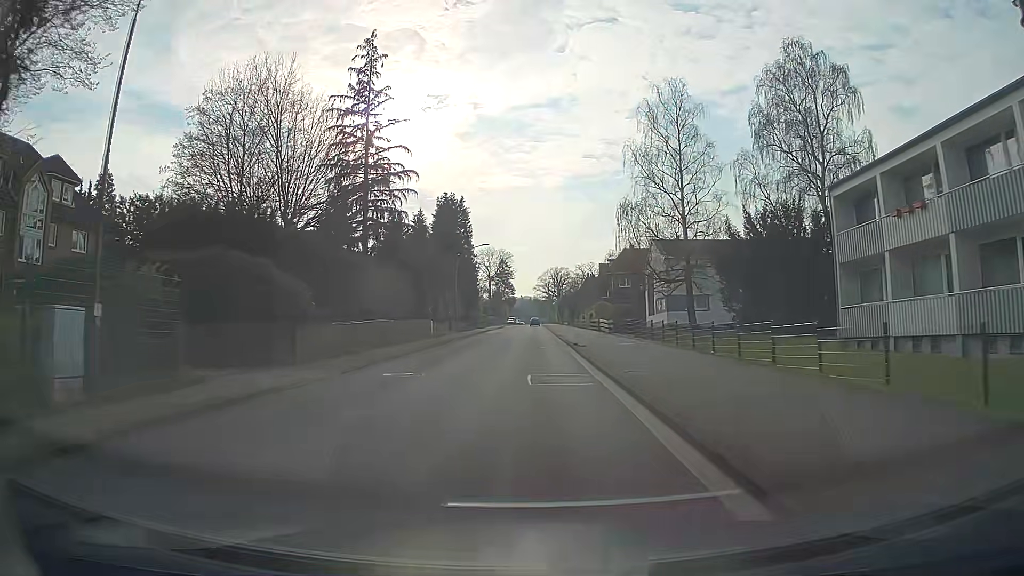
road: secondary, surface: asphalt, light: Day
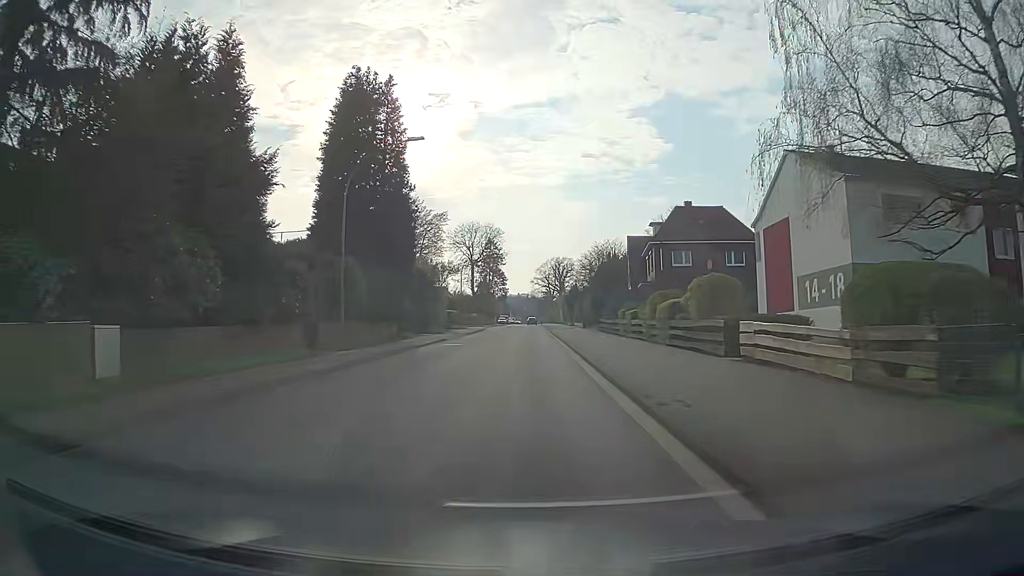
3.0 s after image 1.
(0.0, +36.7) m; 0°
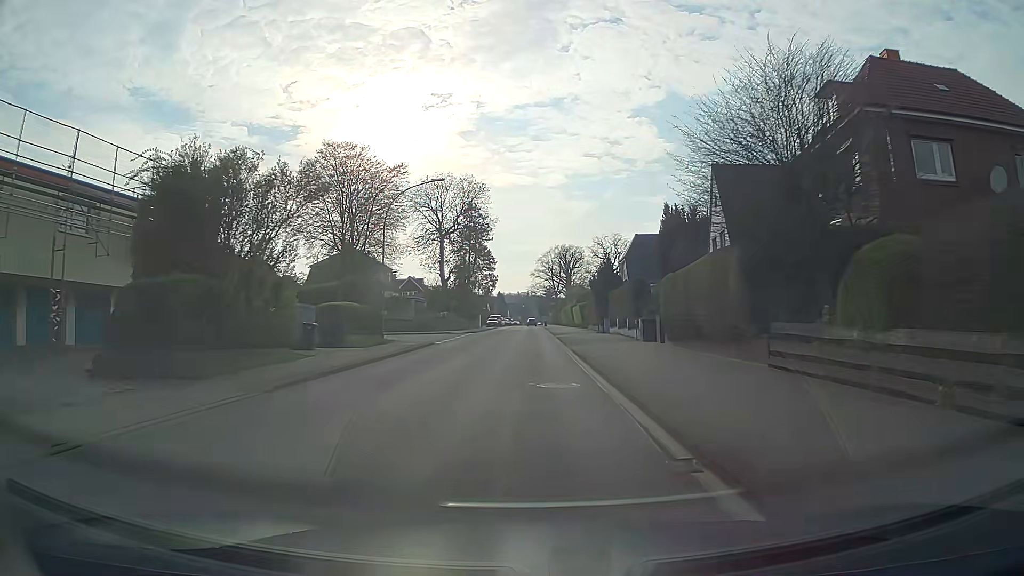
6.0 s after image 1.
(+0.1, +37.0) m; 0°
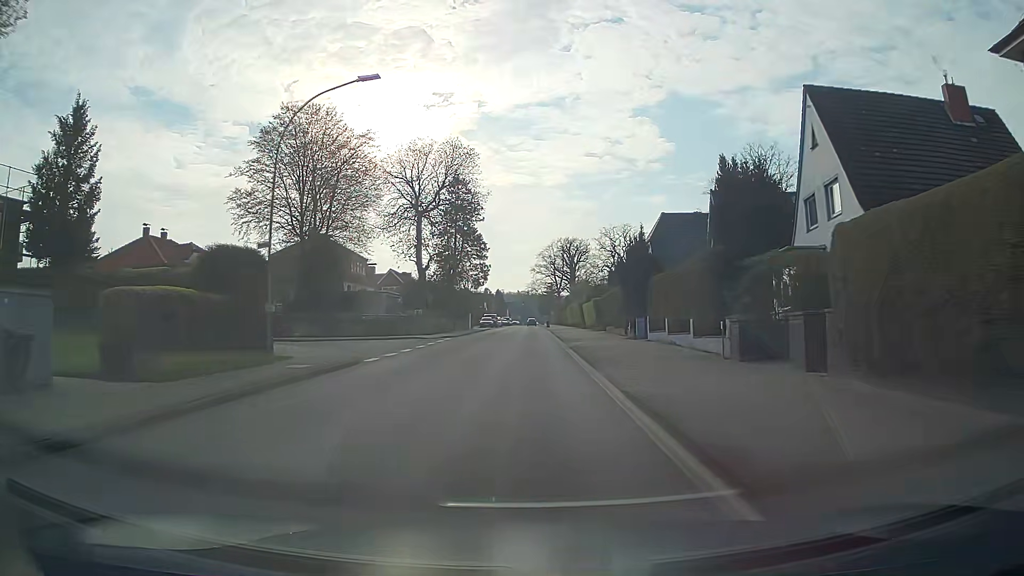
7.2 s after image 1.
(0.0, +14.8) m; 0°
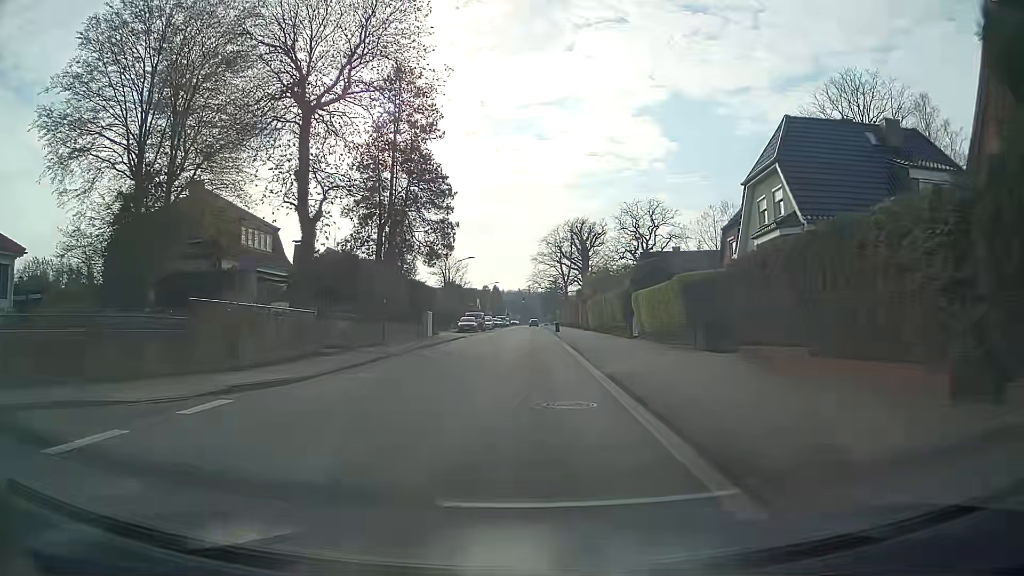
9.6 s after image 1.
(0.0, +29.6) m; 0°
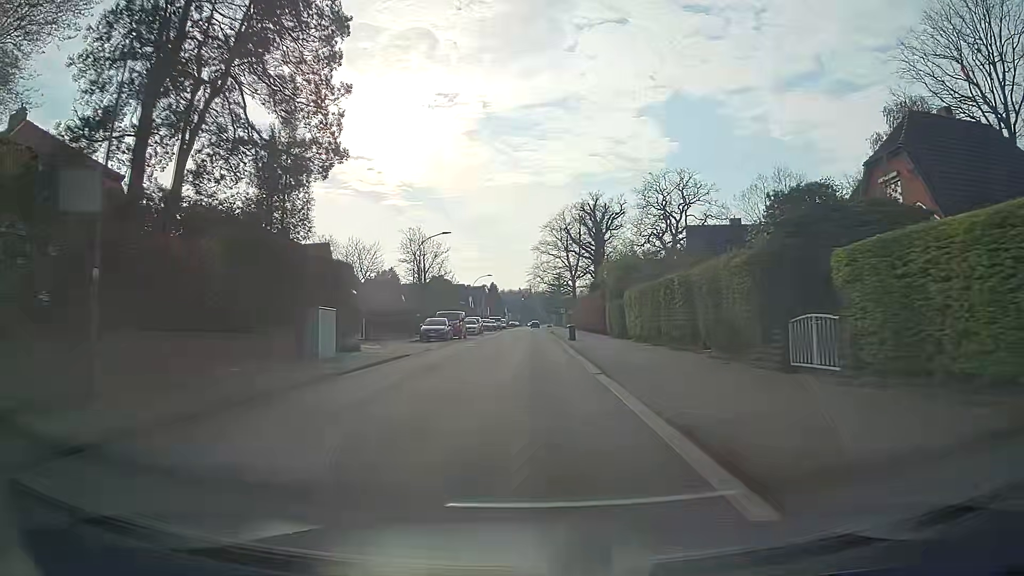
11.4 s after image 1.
(-0.1, +22.2) m; 0°
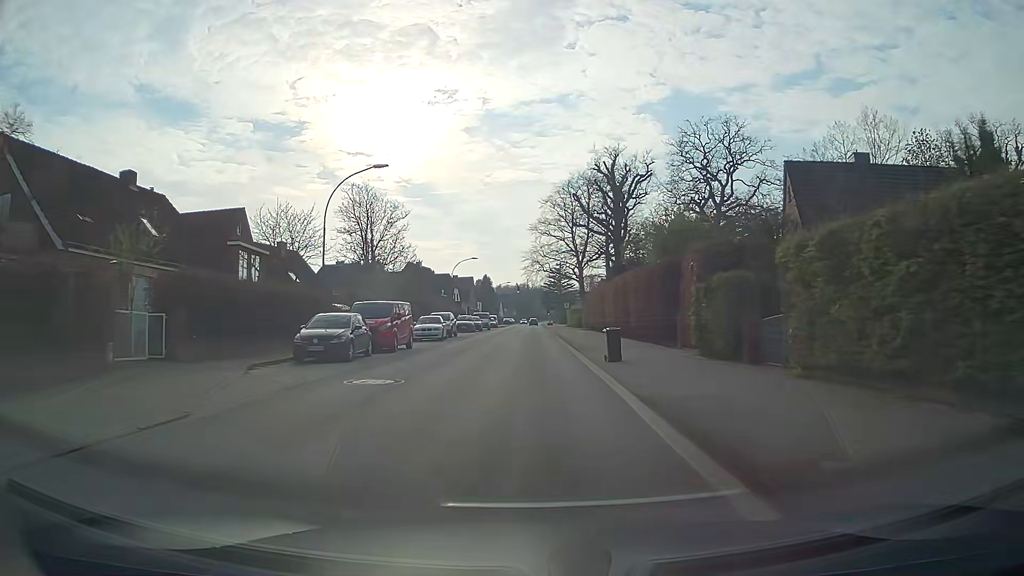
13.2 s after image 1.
(+0.1, +22.2) m; +1°
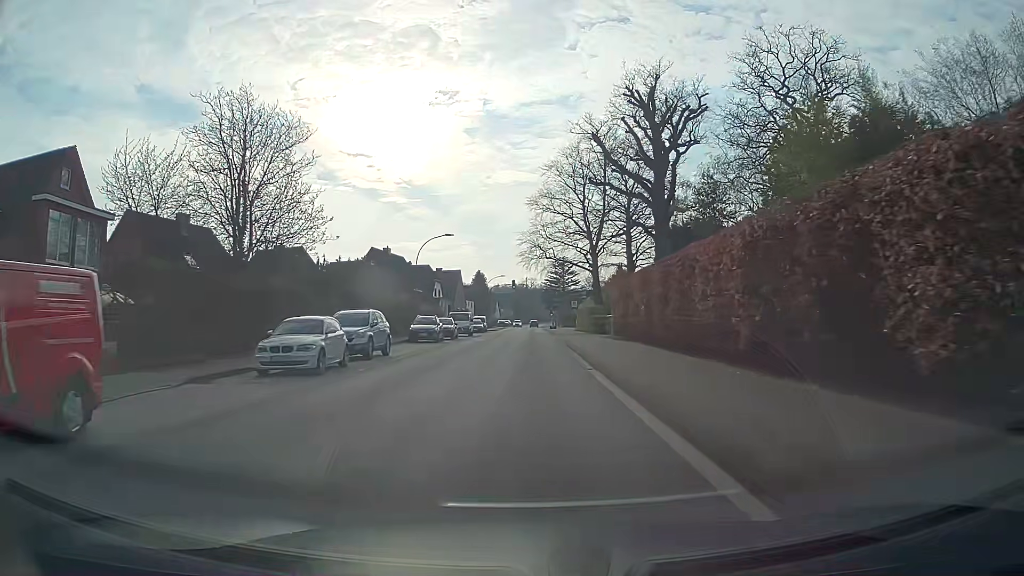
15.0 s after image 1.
(-0.4, +22.2) m; -1°
(0, +10) (0, +20) (0, +30) (0, +40) (0, +50) (0, +60) (0, +70) (0, +80) (0, +90) (0, +100) m
